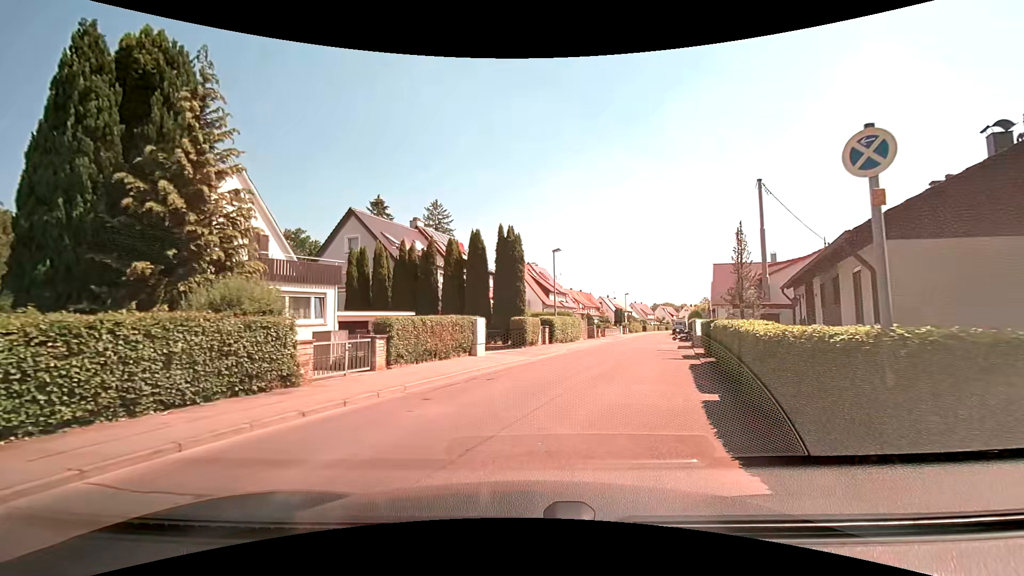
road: residential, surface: asphalt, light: Day
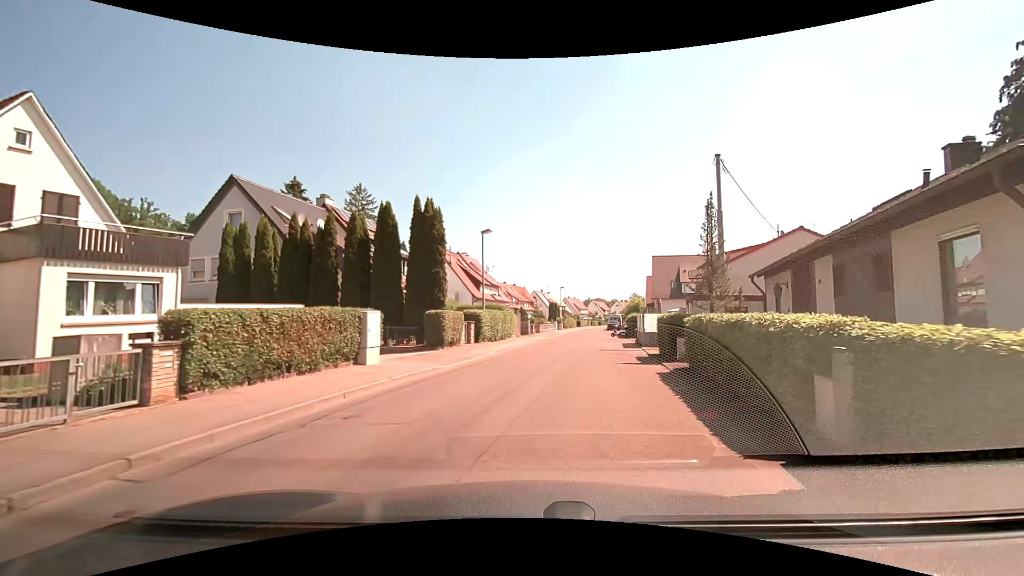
(+0.4, +5.3) m; +9°
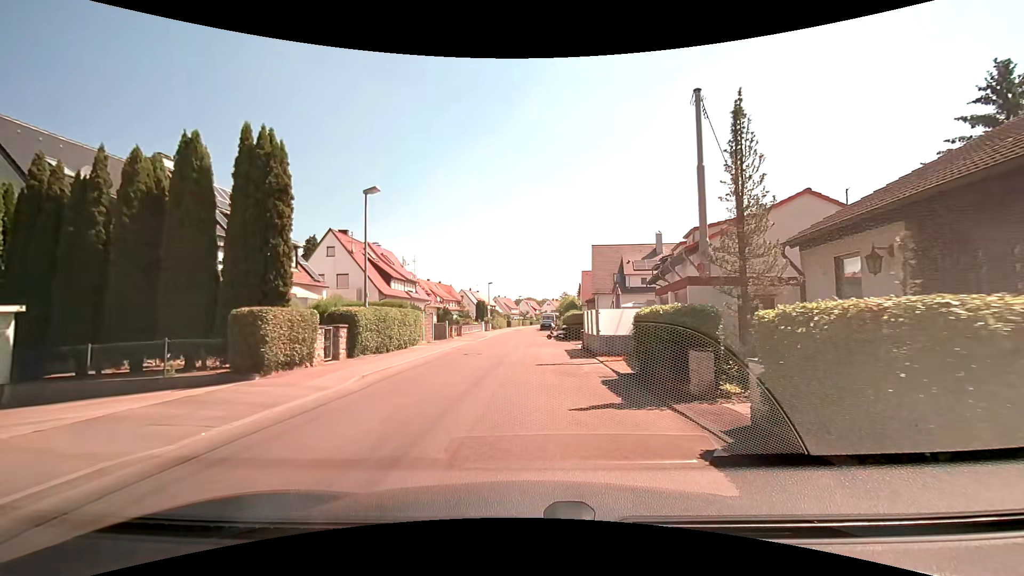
(+0.6, +8.6) m; +8°
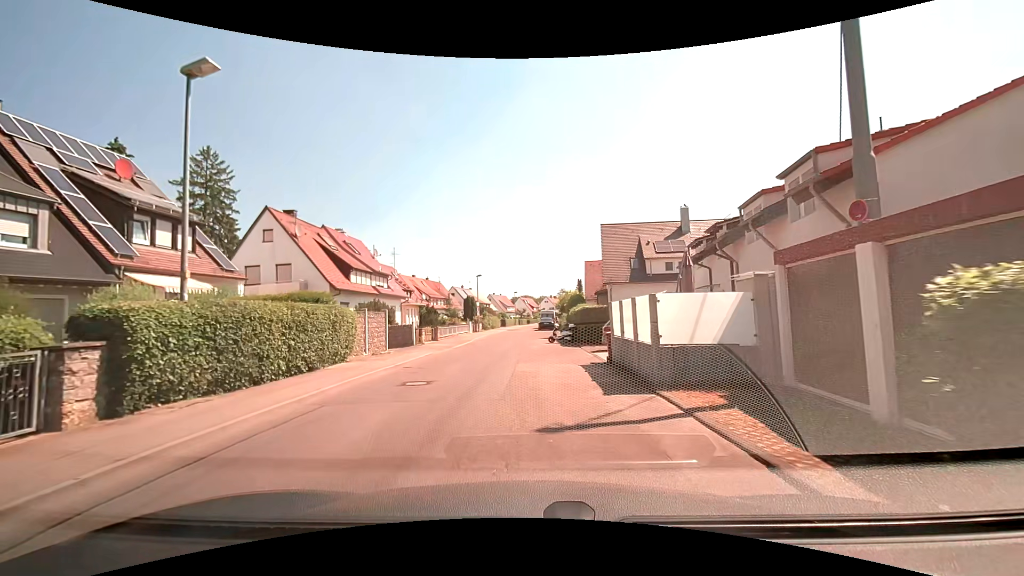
(+0.1, +9.4) m; +1°
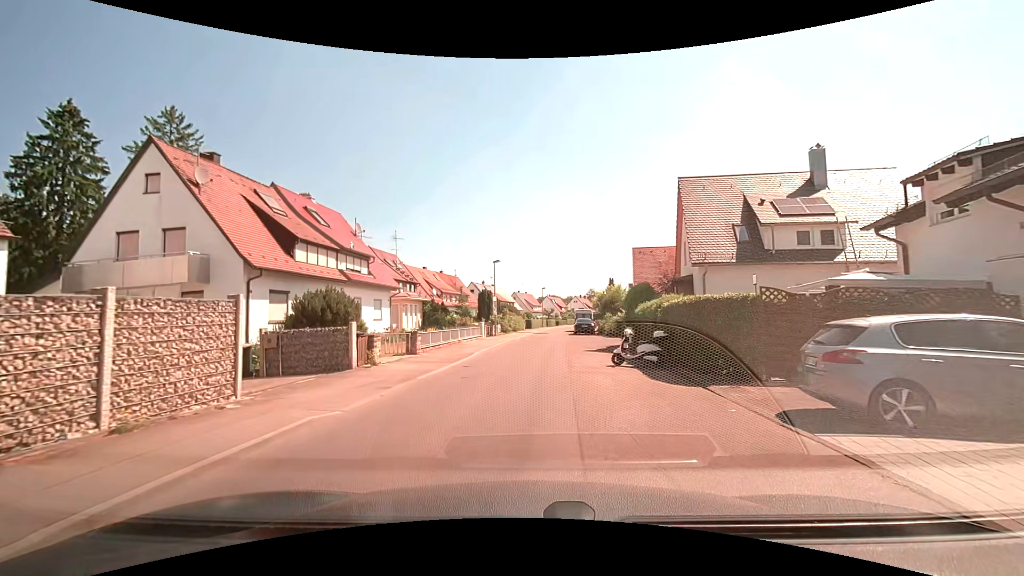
(-0.6, +13.2) m; -4°
